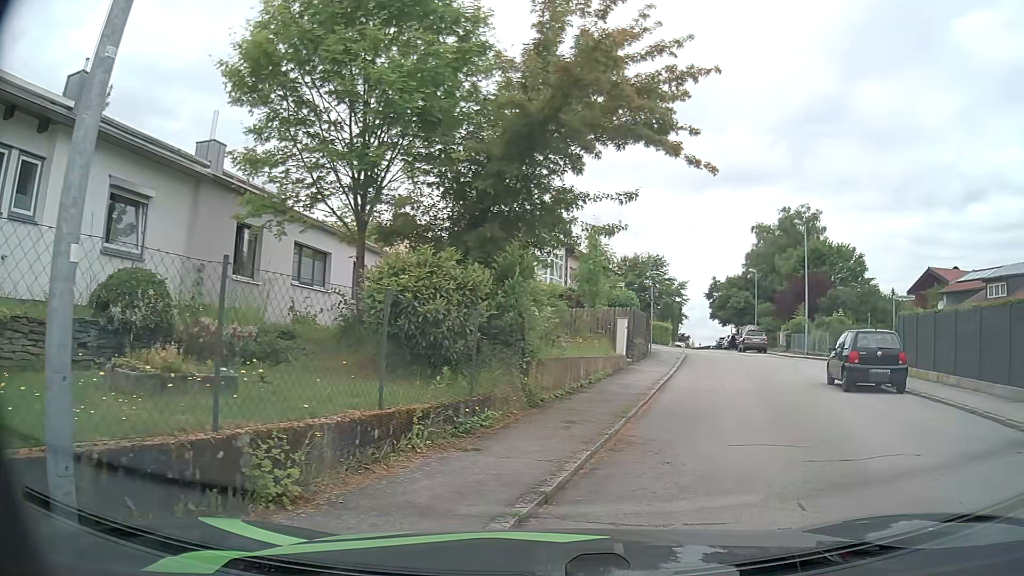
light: Day
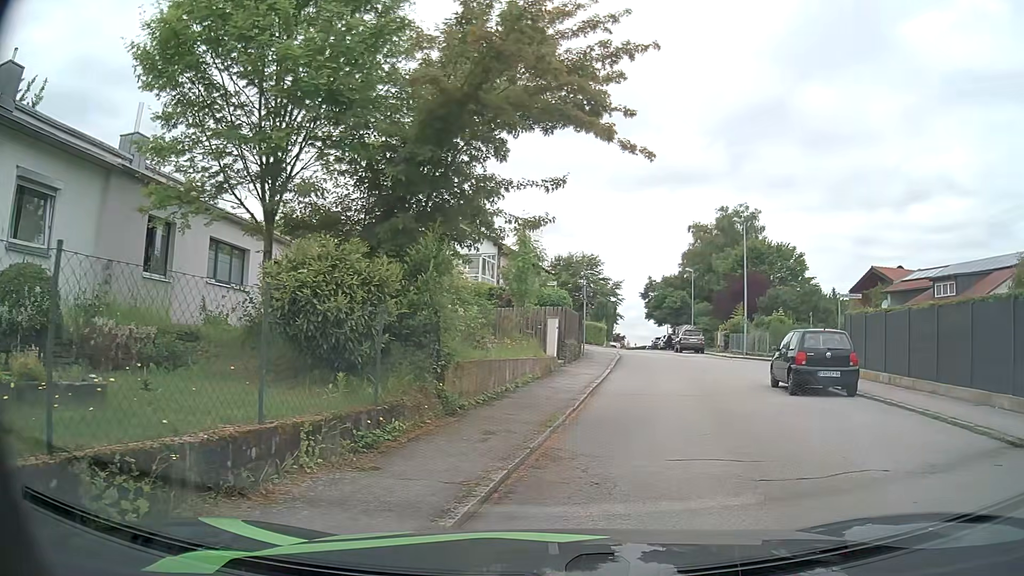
(0.0, +1.0) m; +5°
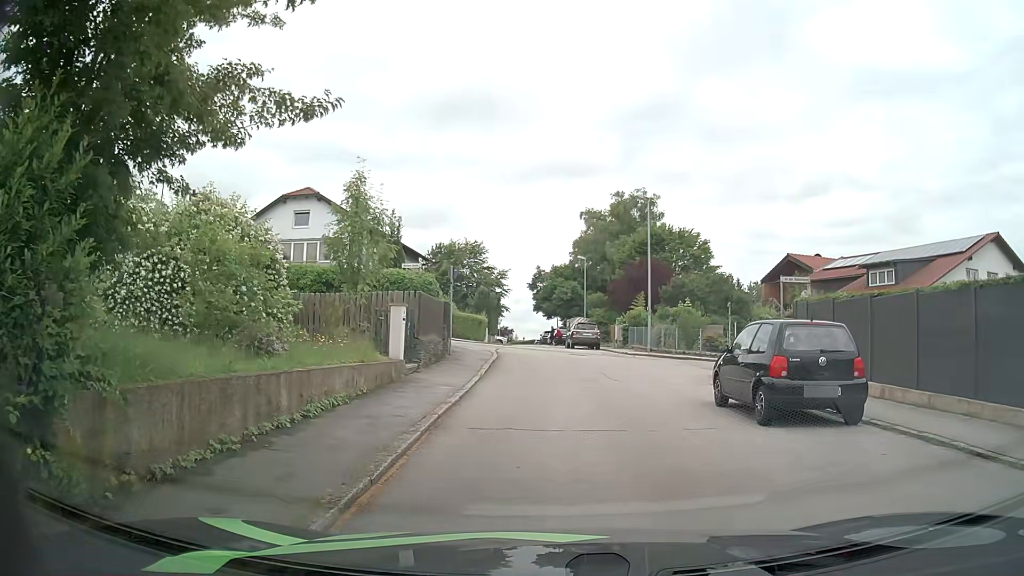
(+0.7, +5.8) m; +11°
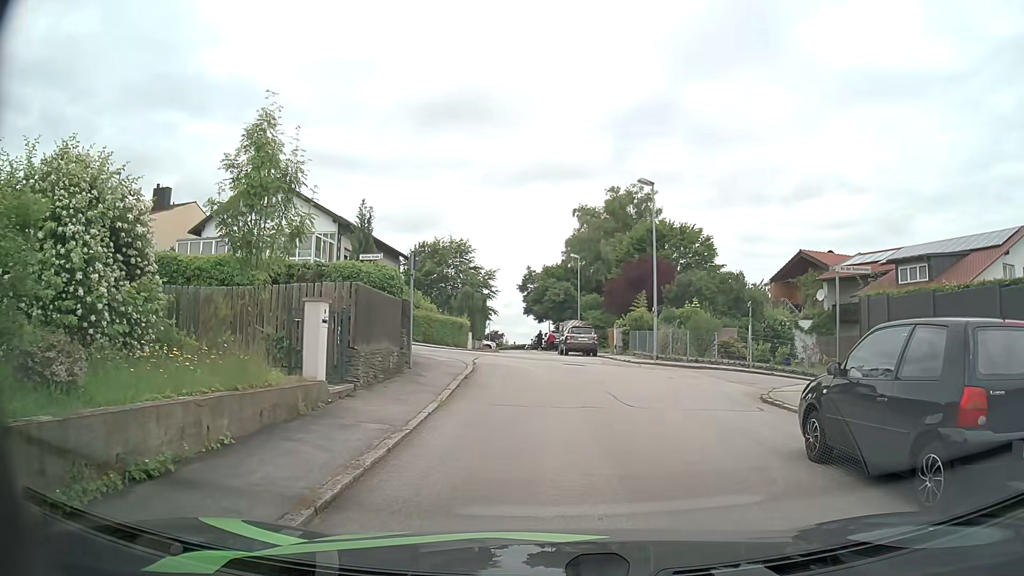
(-0.1, +4.7) m; -1°
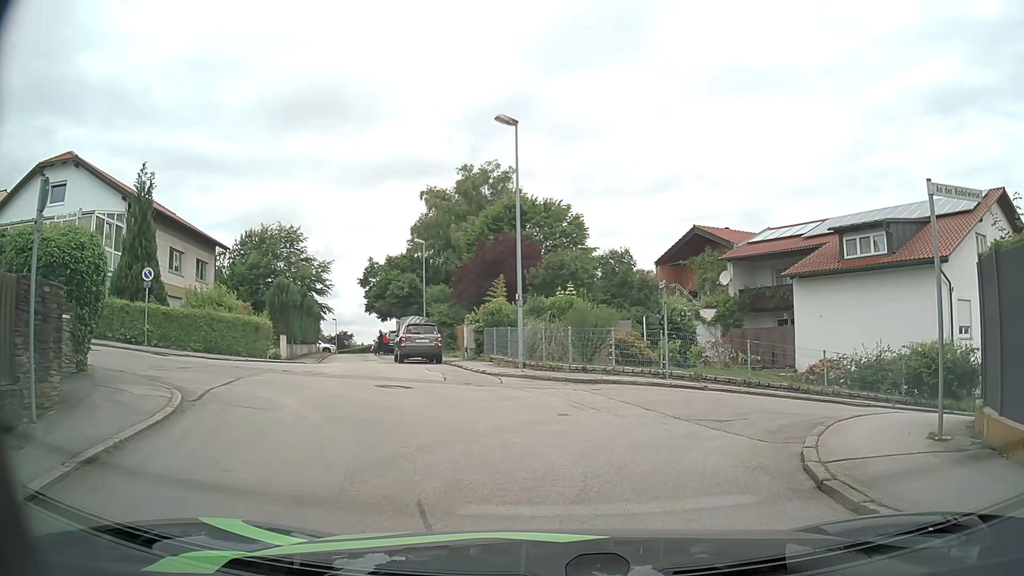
(+0.7, +9.1) m; +13°
